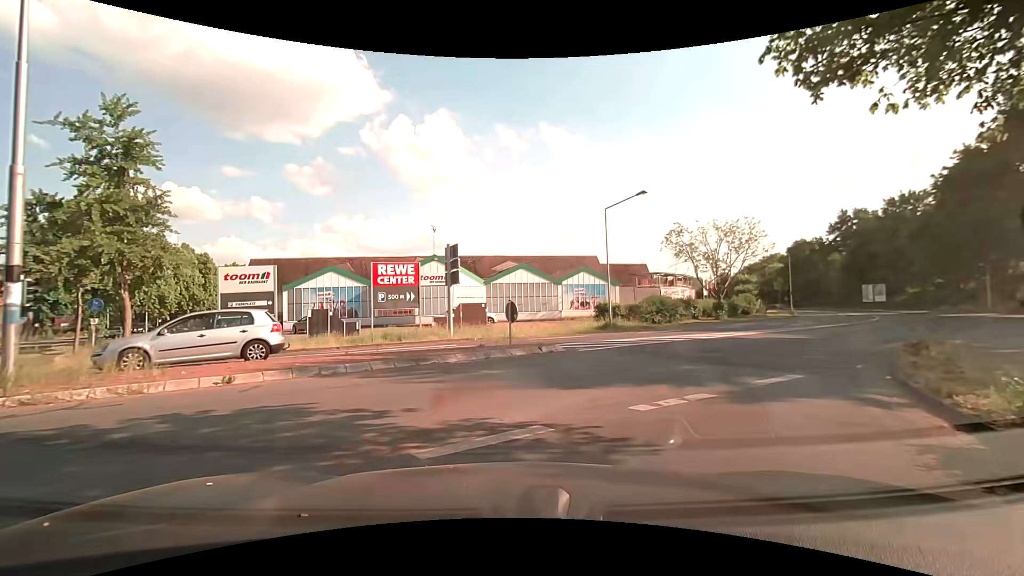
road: tertiary_link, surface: asphalt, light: Day
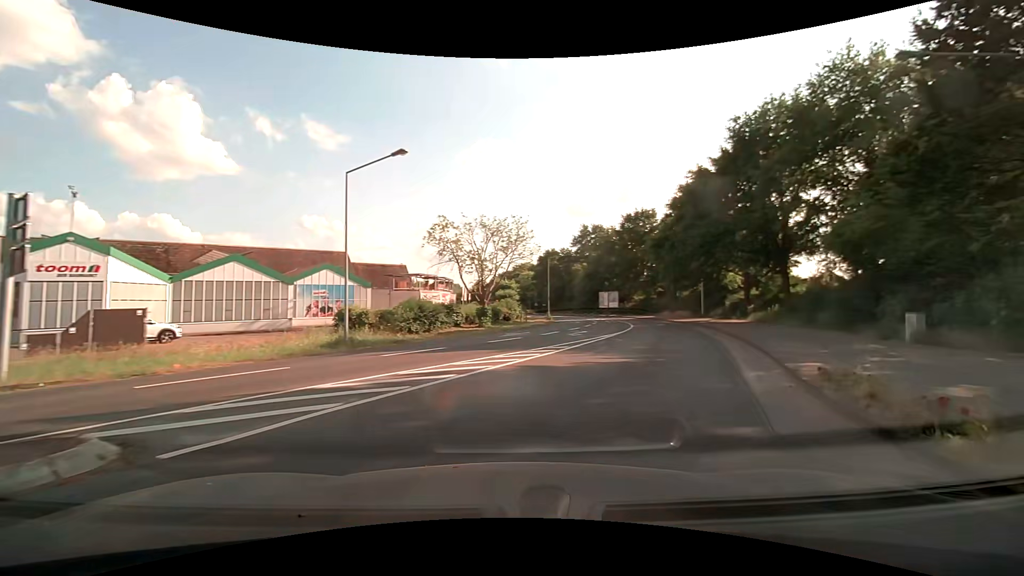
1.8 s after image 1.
(+1.8, +8.8) m; +26°
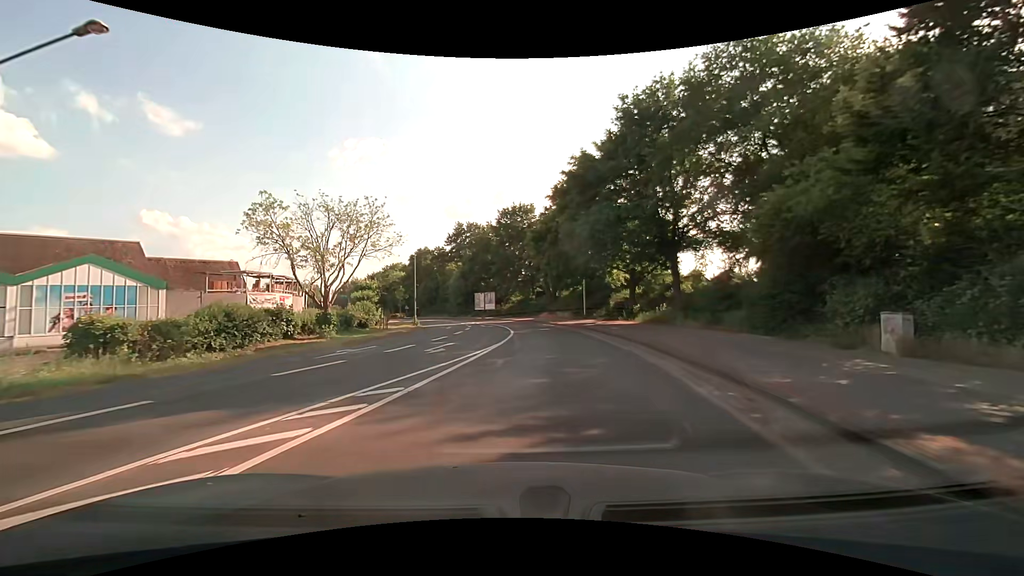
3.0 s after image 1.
(+1.2, +7.7) m; +14°
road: tertiary
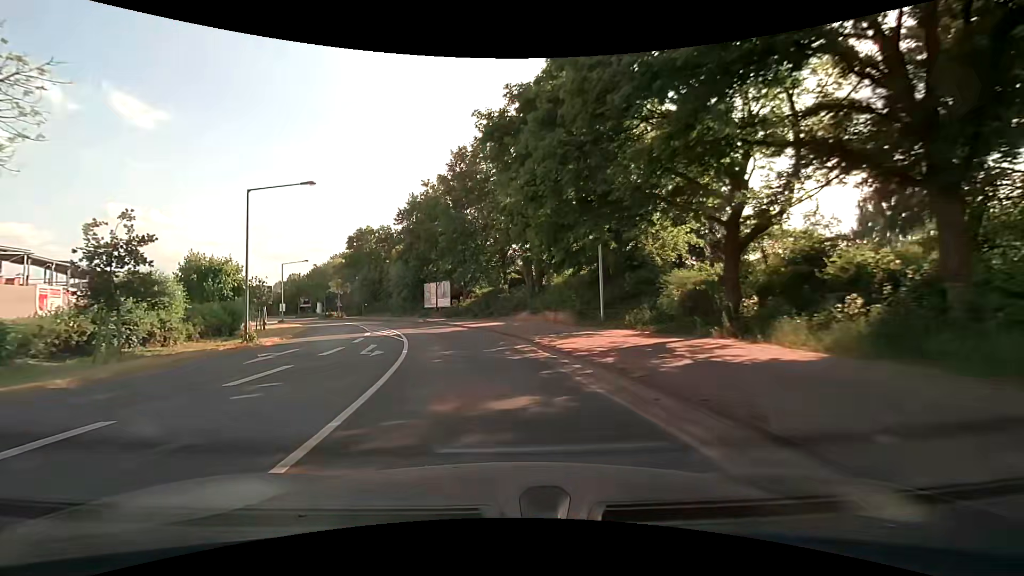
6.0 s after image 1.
(+1.8, +26.2) m; +1°
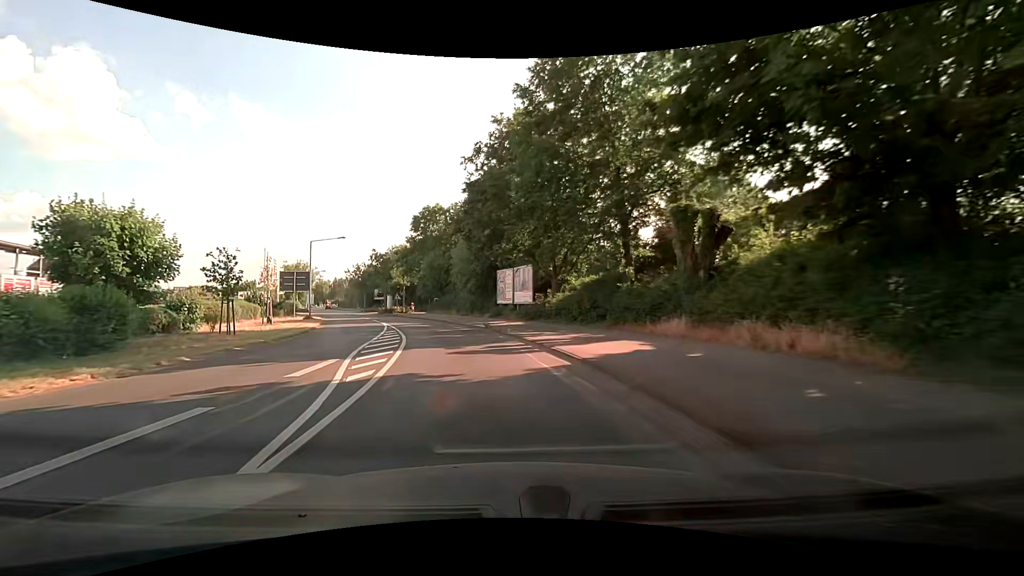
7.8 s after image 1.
(-1.3, +18.6) m; -9°
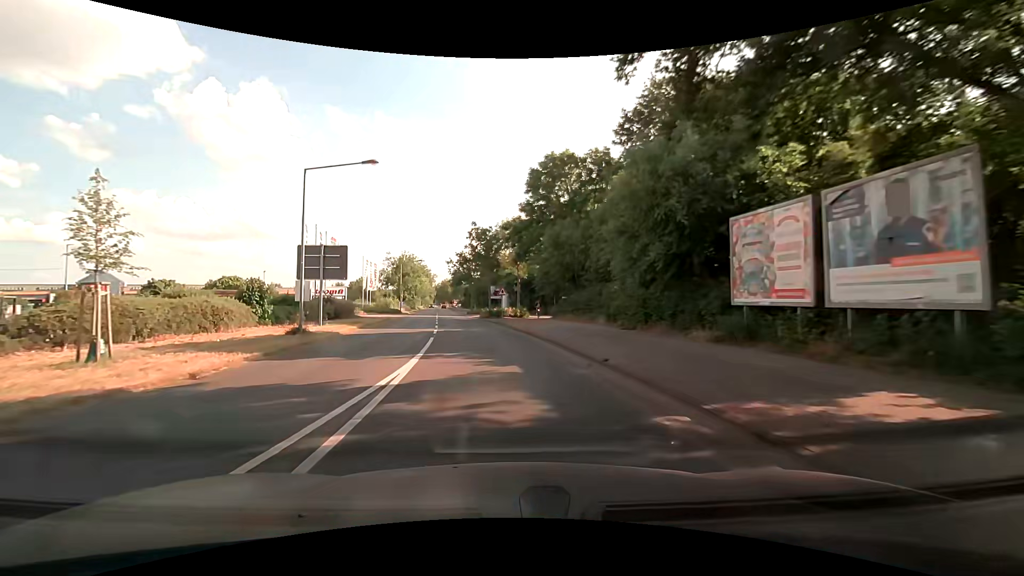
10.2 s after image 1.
(-3.6, +26.3) m; -15°
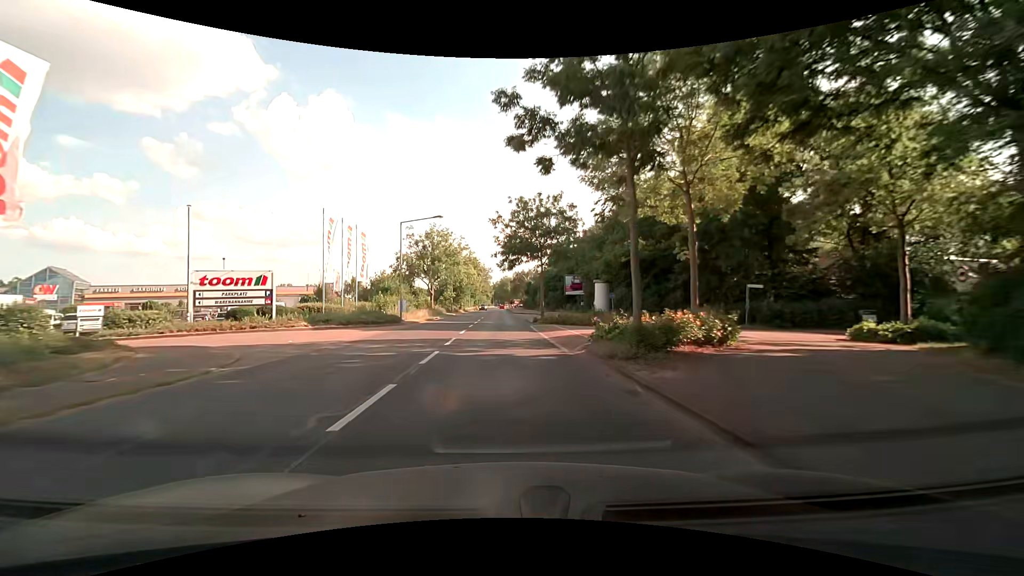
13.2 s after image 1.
(-2.8, +36.7) m; -7°
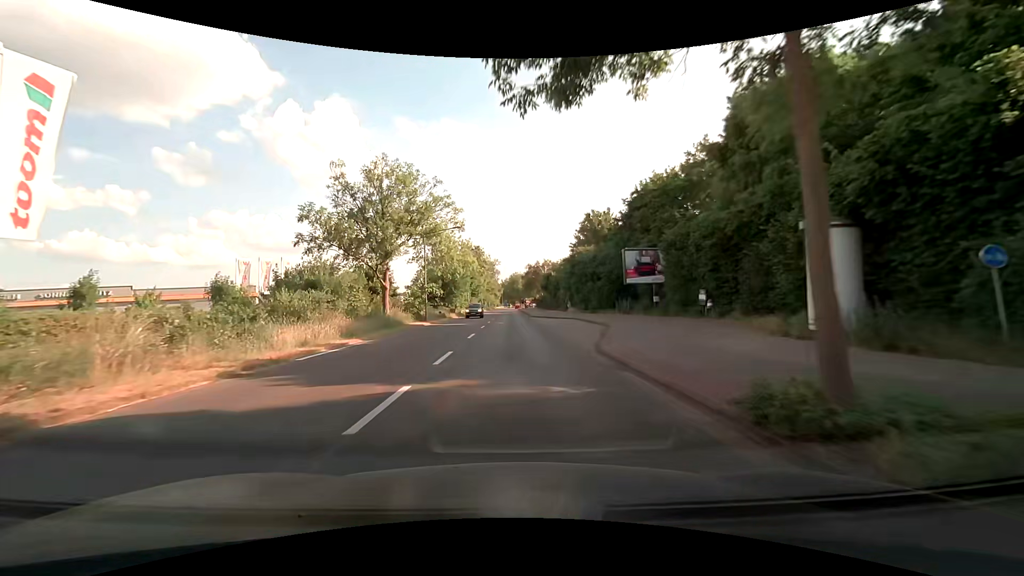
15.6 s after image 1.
(-0.5, +30.8) m; -1°
(0, +10) (0, +20) (0, +30) (0, +40) (0, +50) (0, +60) (0, +70) (0, +80) (0, +90) (0, +100) m
